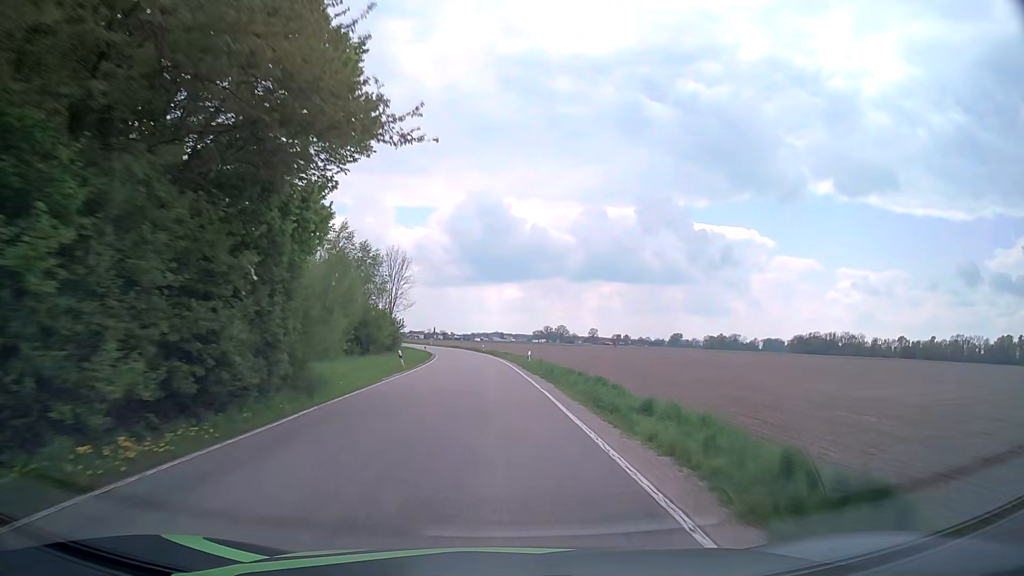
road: secondary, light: Day
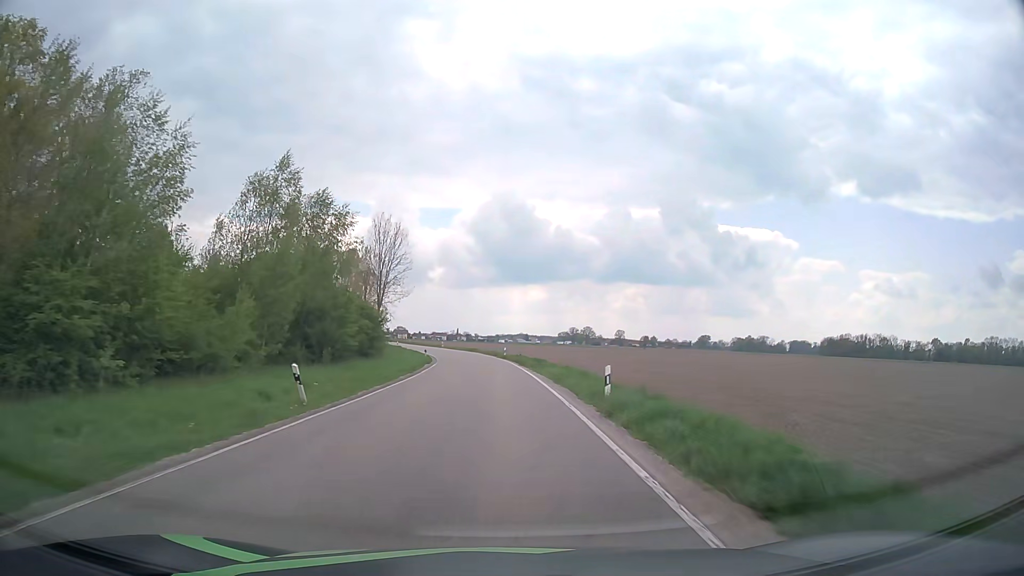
(-0.5, +21.7) m; -2°
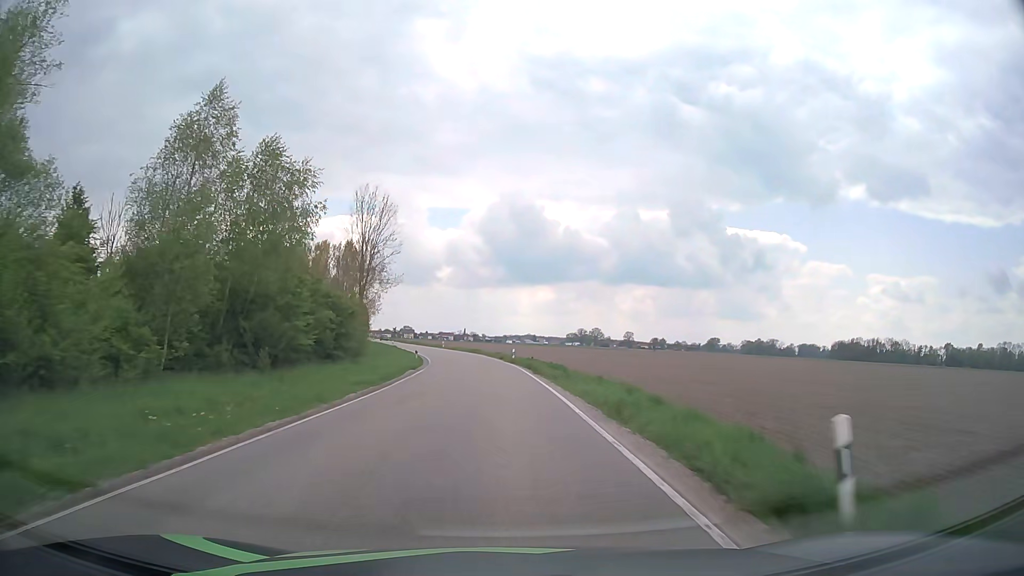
(-0.1, +10.8) m; -1°
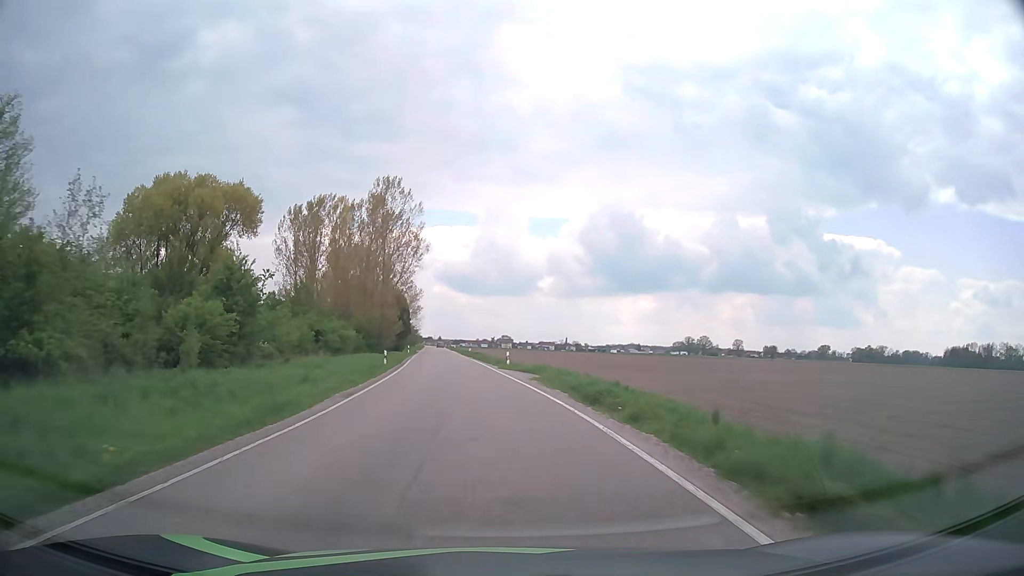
(-2.6, +53.6) m; -8°
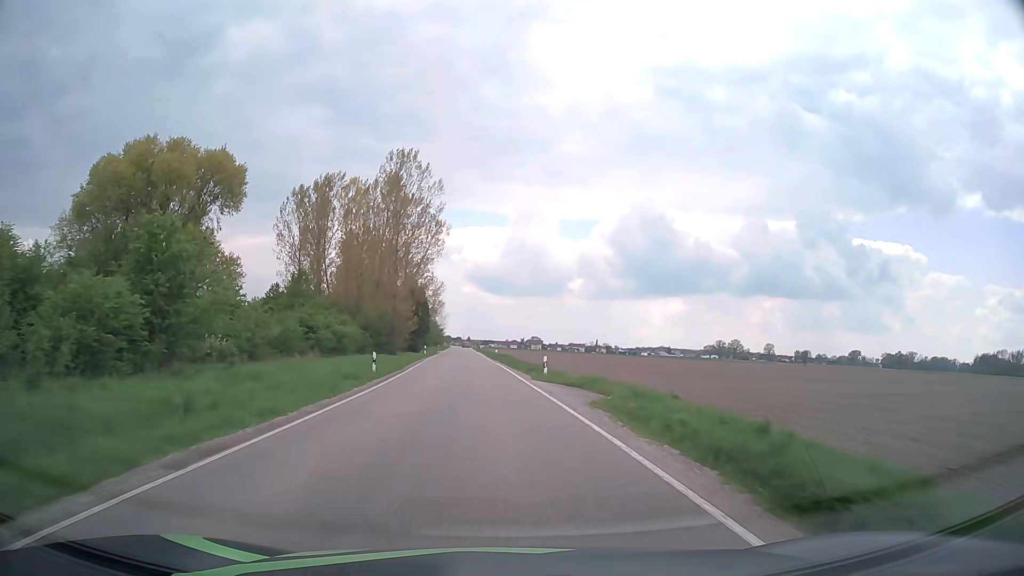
(-0.3, +10.8) m; -3°
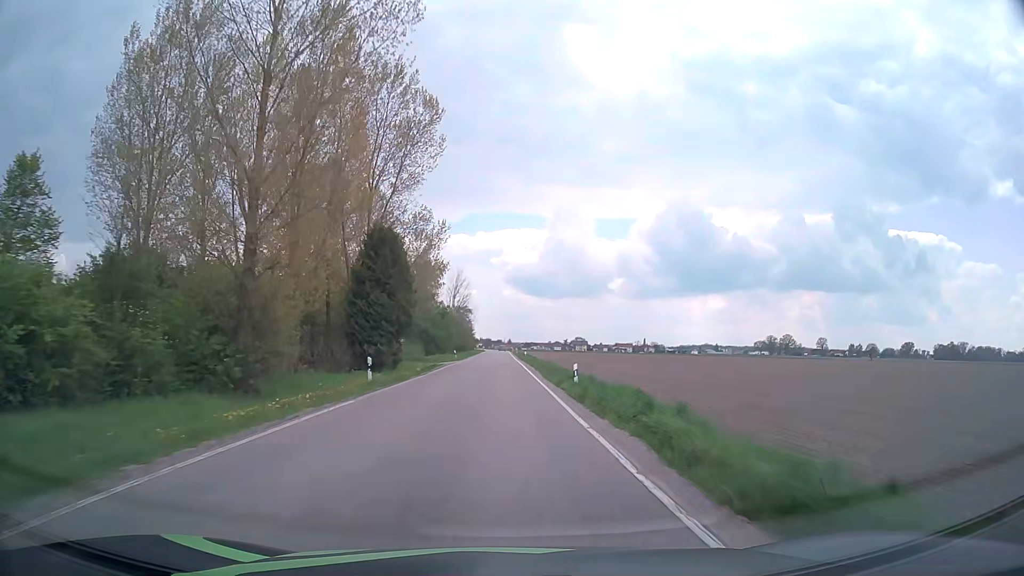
(-1.7, +43.6) m; -3°
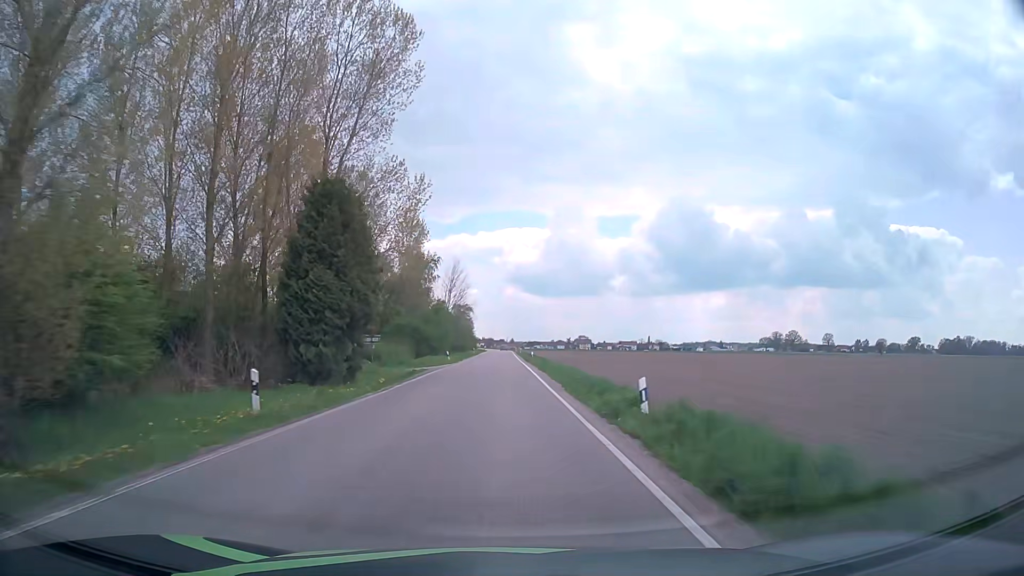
(0.0, +11.1) m; 0°
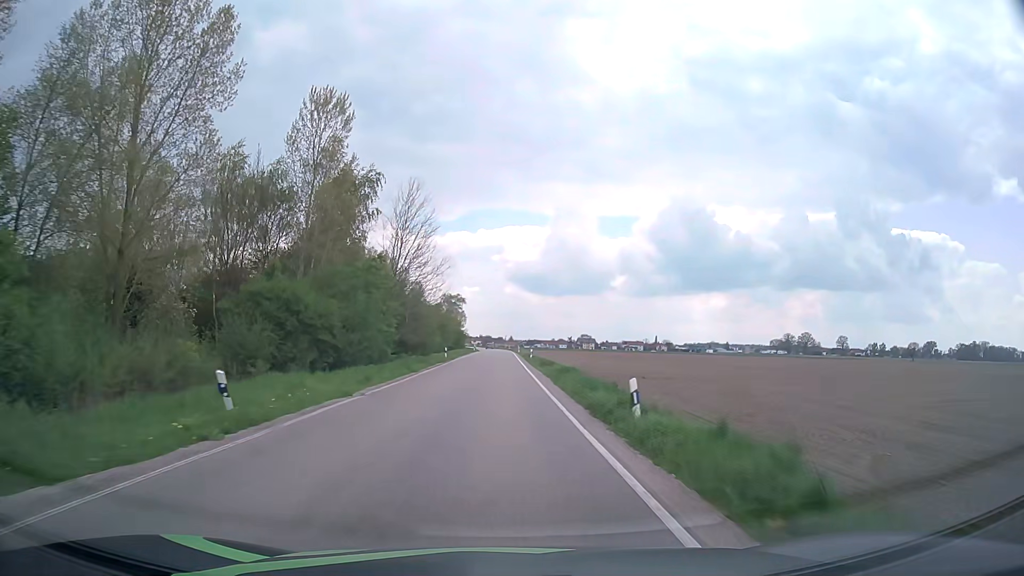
(0.0, +44.6) m; 0°
(0, +10) (0, +20) (0, +30) (0, +40) (0, +50) (0, +60) (0, +70) (0, +80) (0, +90) (0, +100) m
